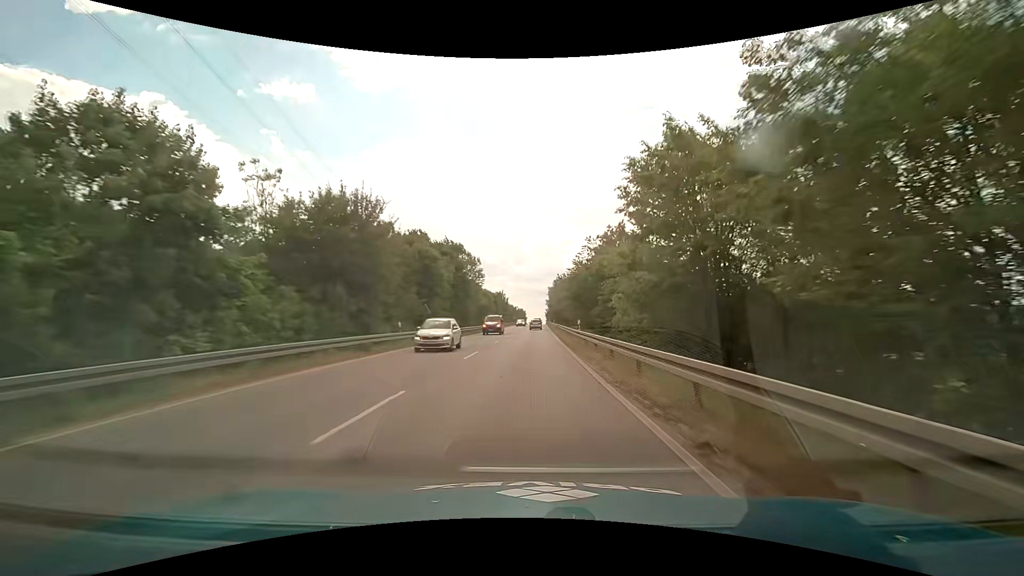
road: primary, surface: asphalt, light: Day
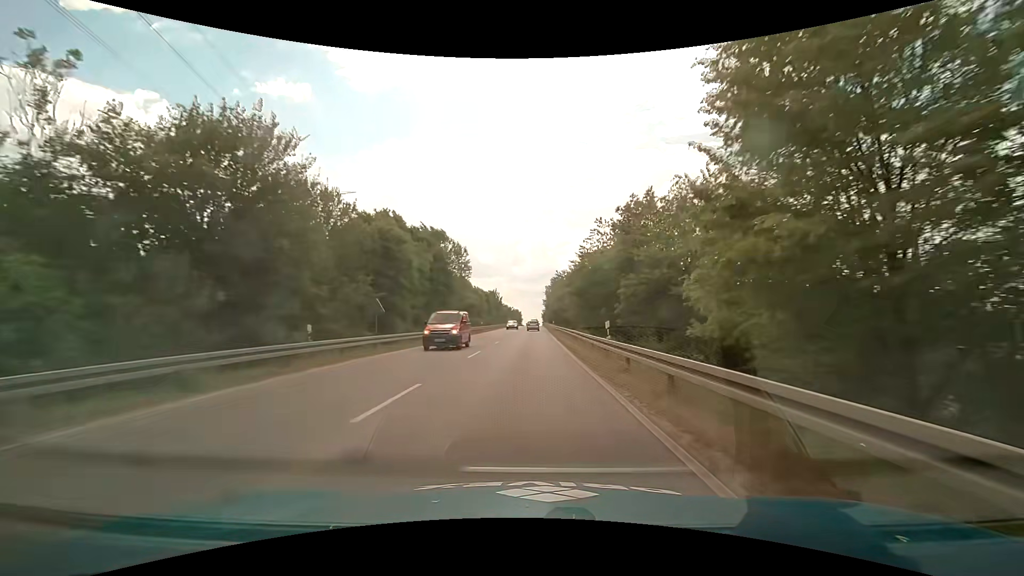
(+0.1, +10.8) m; +1°
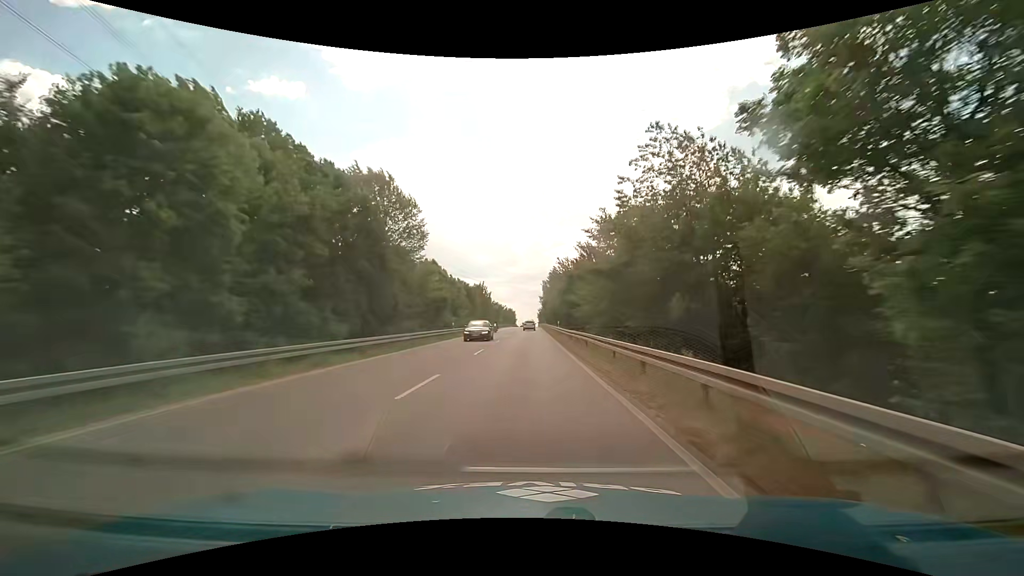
(+0.2, +21.4) m; +1°
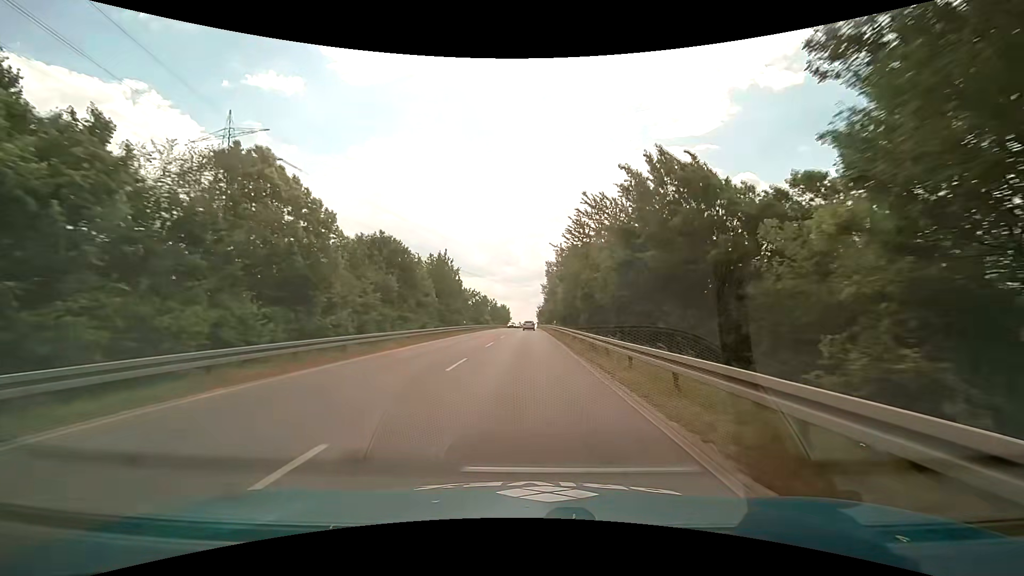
(0.0, +42.6) m; 0°
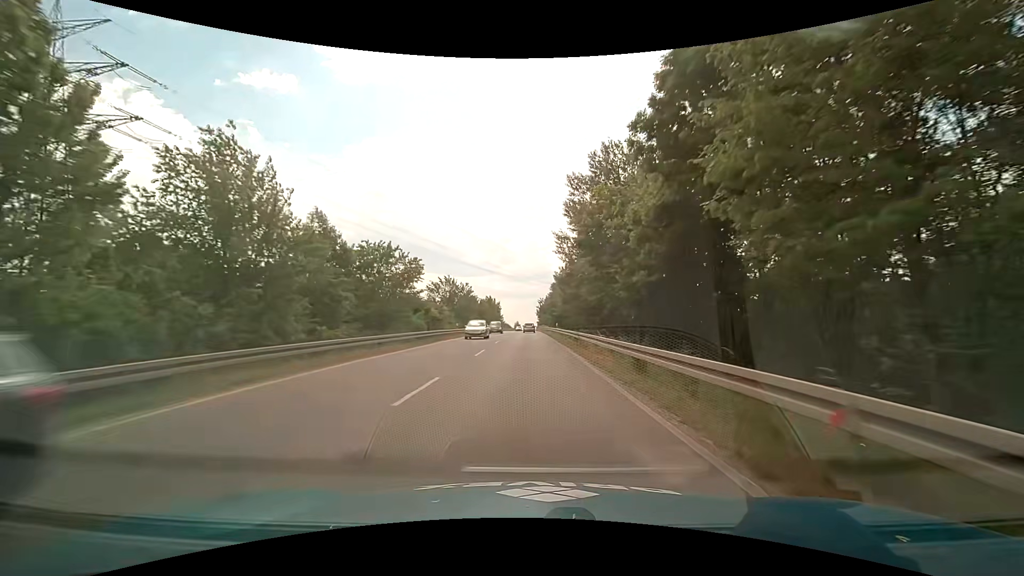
(0.0, +52.8) m; 0°
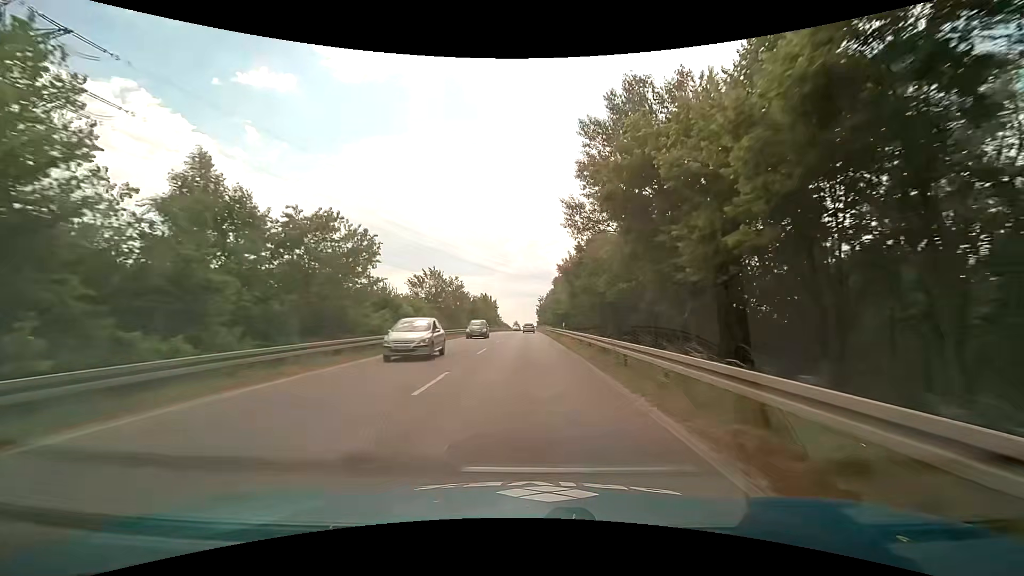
(0.0, +10.4) m; 0°
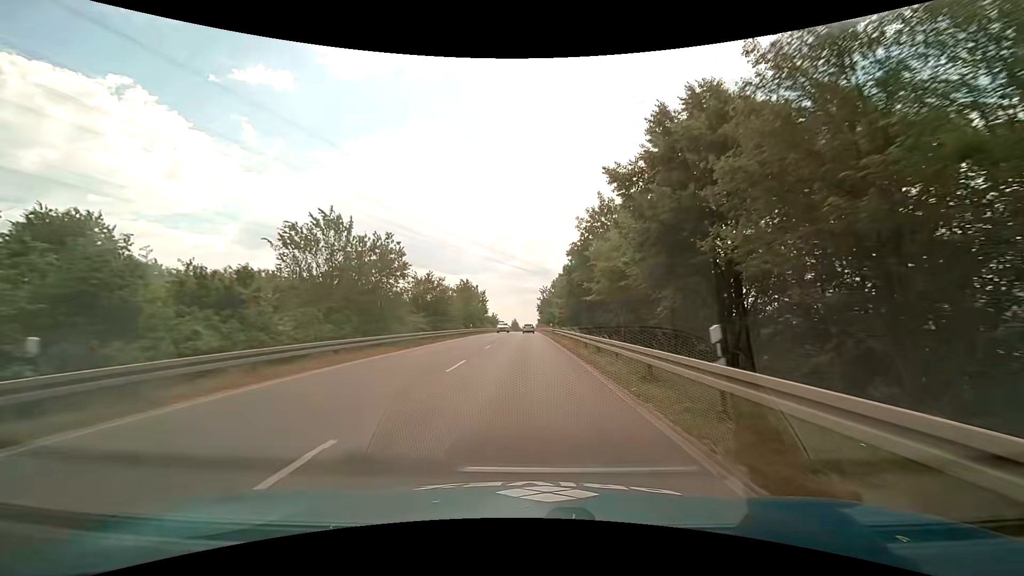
(-0.1, +31.1) m; 0°
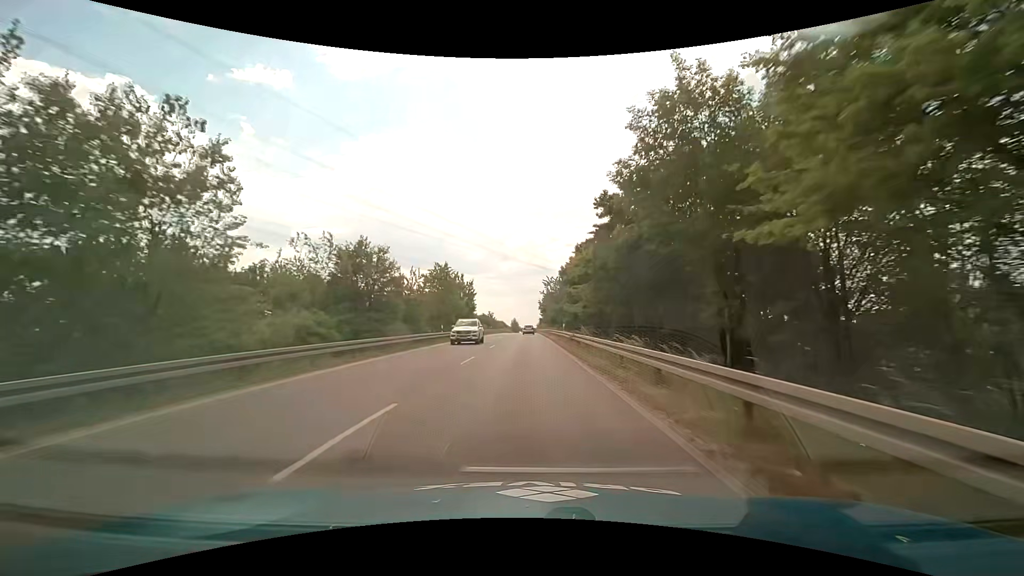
(-0.1, +20.9) m; 0°
(0, +10) (0, +20) (0, +30) (0, +40) (0, +50) (0, +60) (0, +70) (0, +80) (0, +90) (0, +100) m
